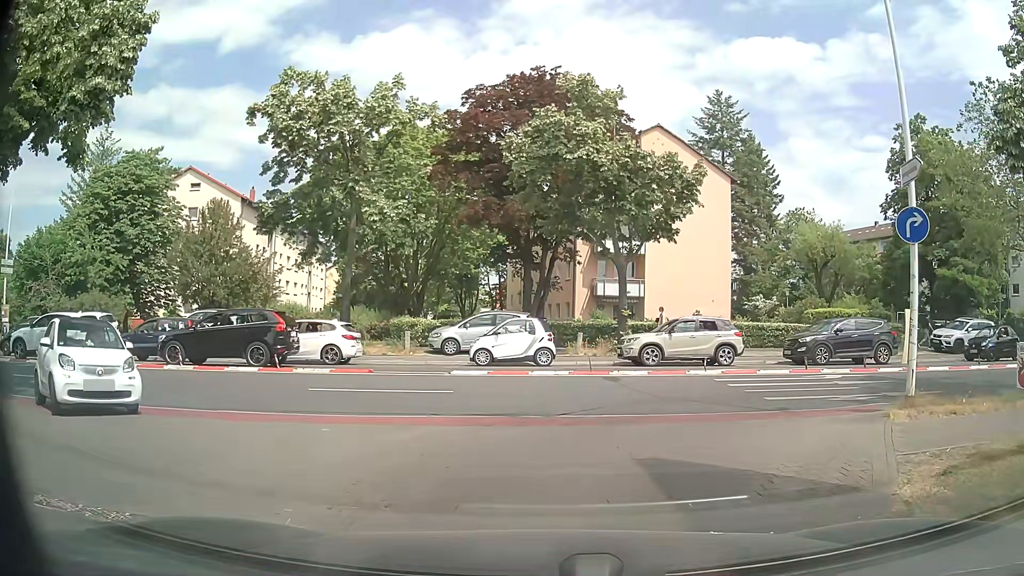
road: service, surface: paving_stones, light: Day
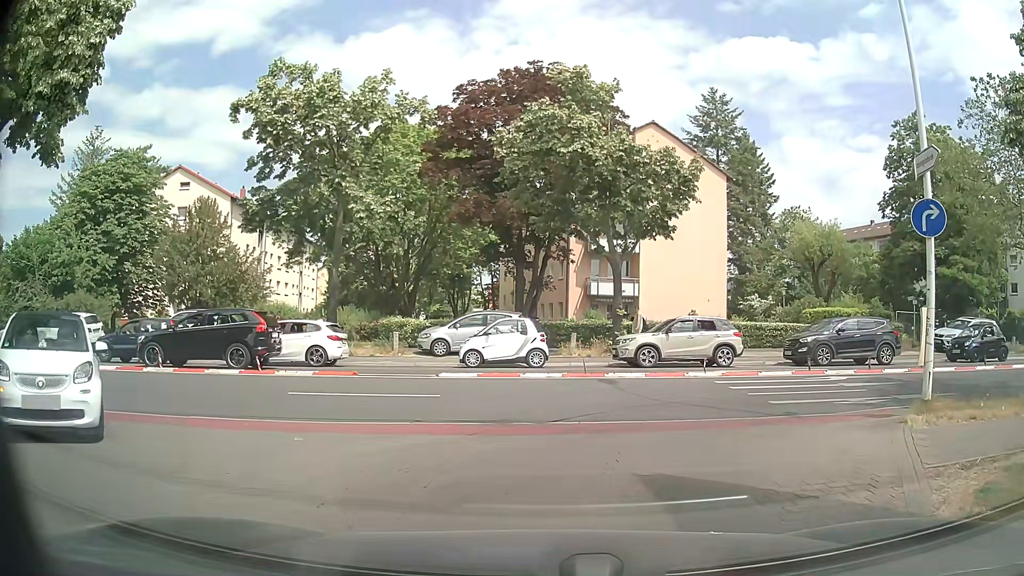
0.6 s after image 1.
(0.0, +0.7) m; 0°
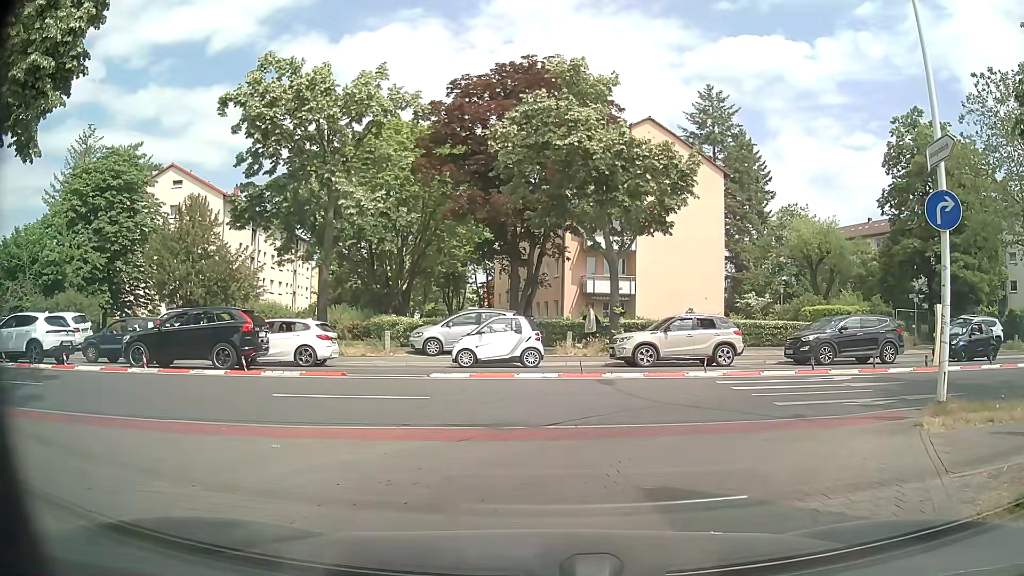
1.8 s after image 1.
(0.0, +0.6) m; 0°
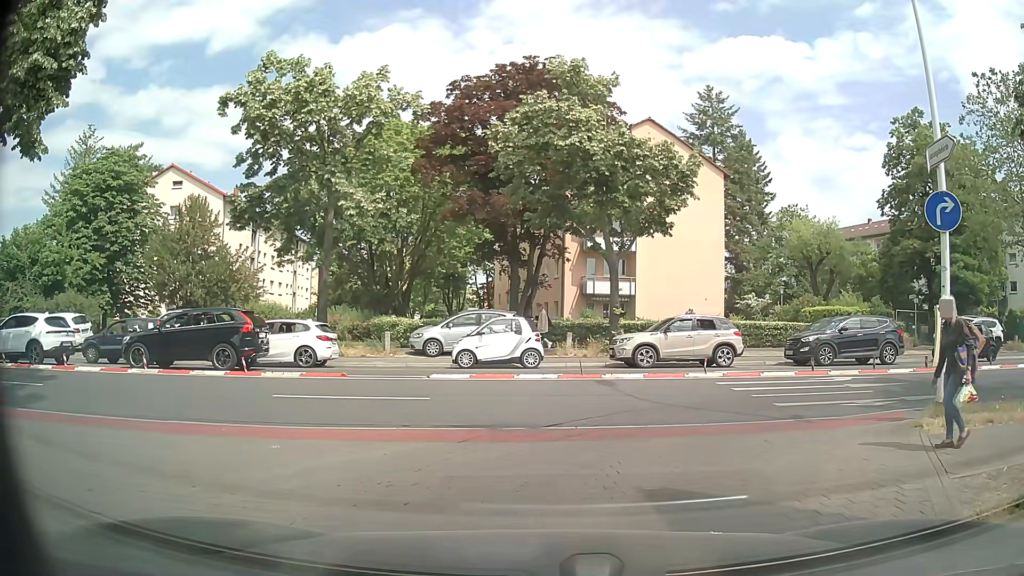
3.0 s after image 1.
(0.0, +0.1) m; 0°
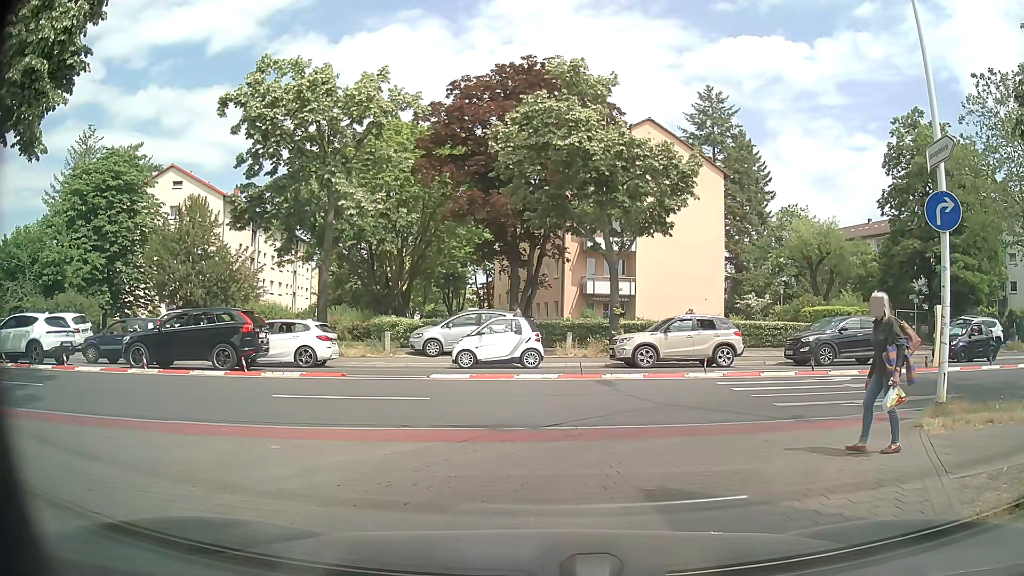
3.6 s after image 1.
(0.0, 0.0) m; 0°
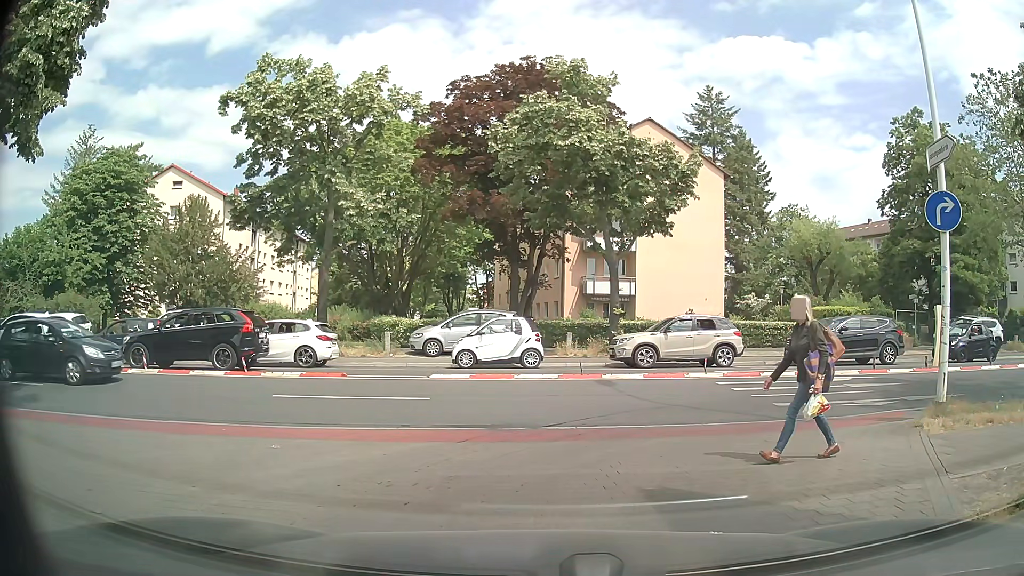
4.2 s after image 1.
(0.0, 0.0) m; 0°
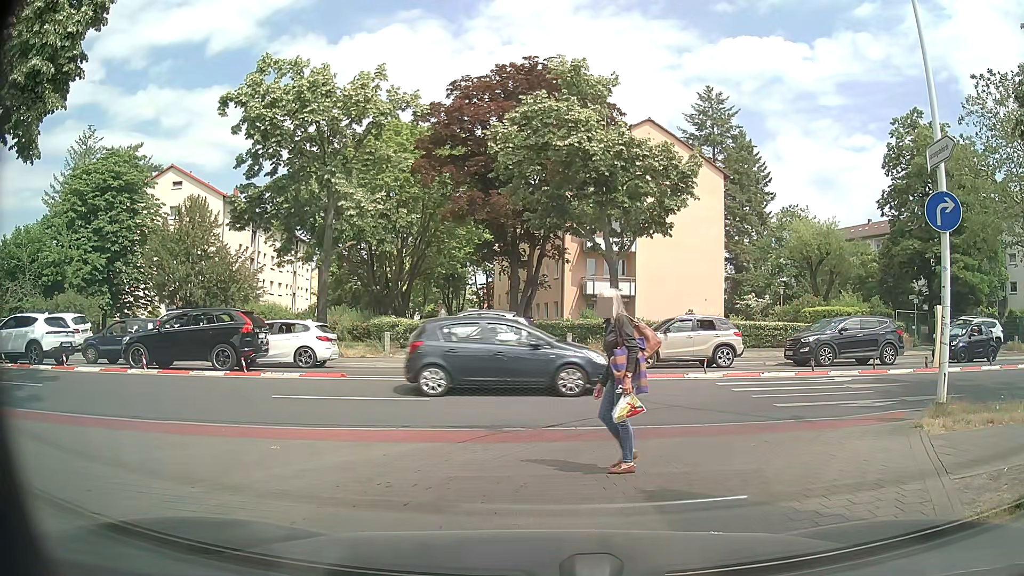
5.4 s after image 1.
(0.0, 0.0) m; 0°
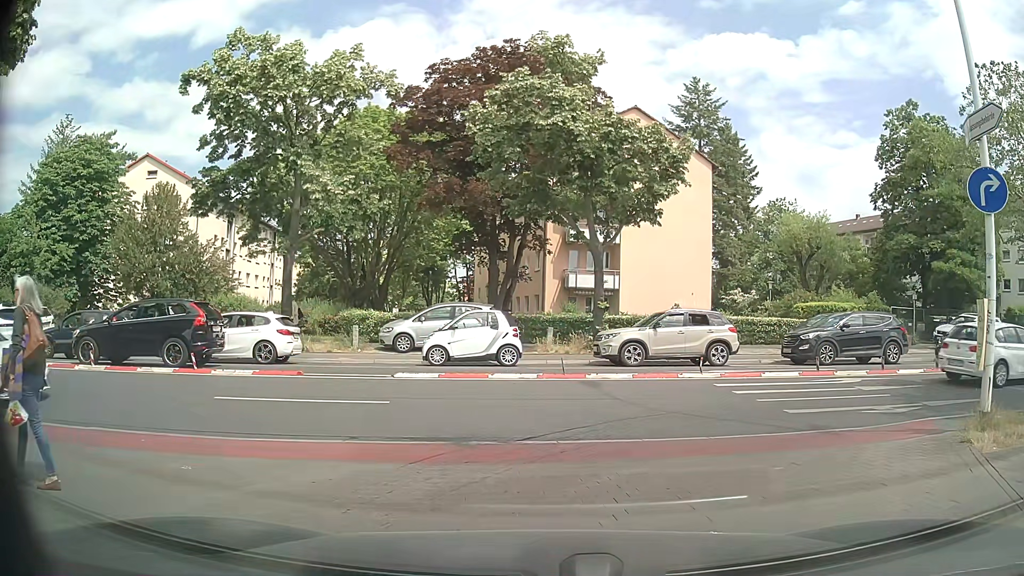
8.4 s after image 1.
(0.0, +1.6) m; 0°
